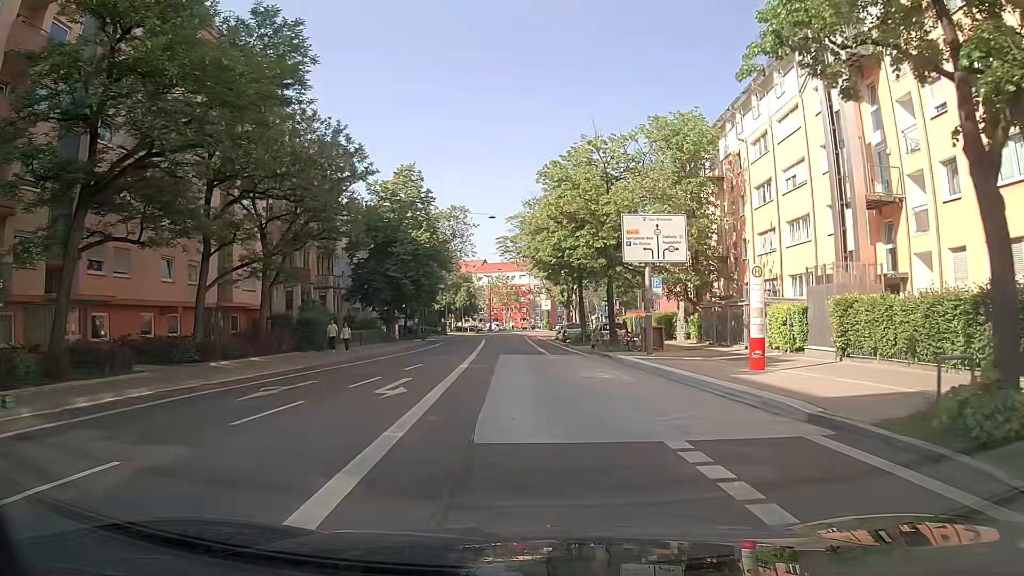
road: secondary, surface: asphalt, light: Day
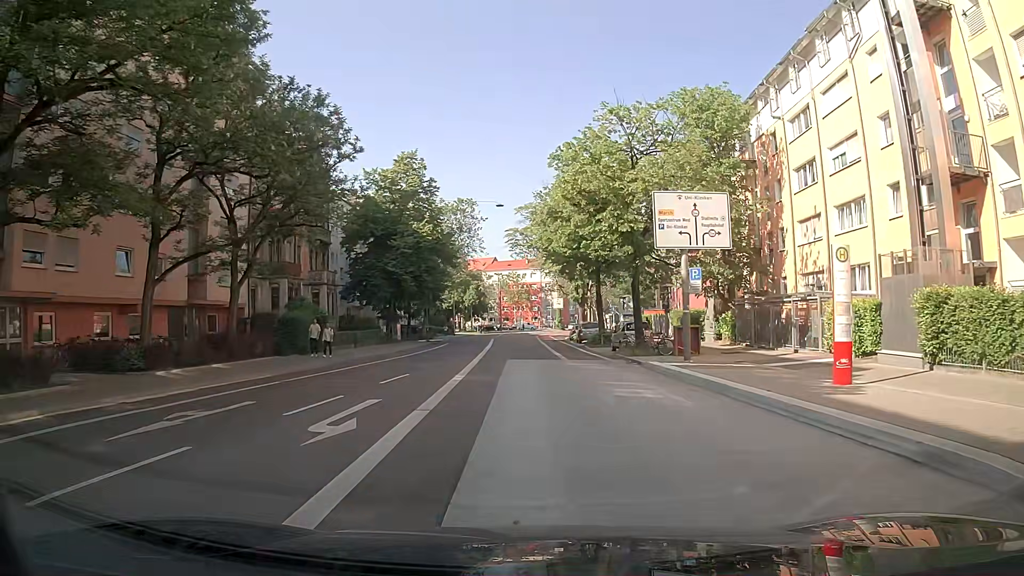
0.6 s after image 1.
(-0.1, +5.0) m; -1°
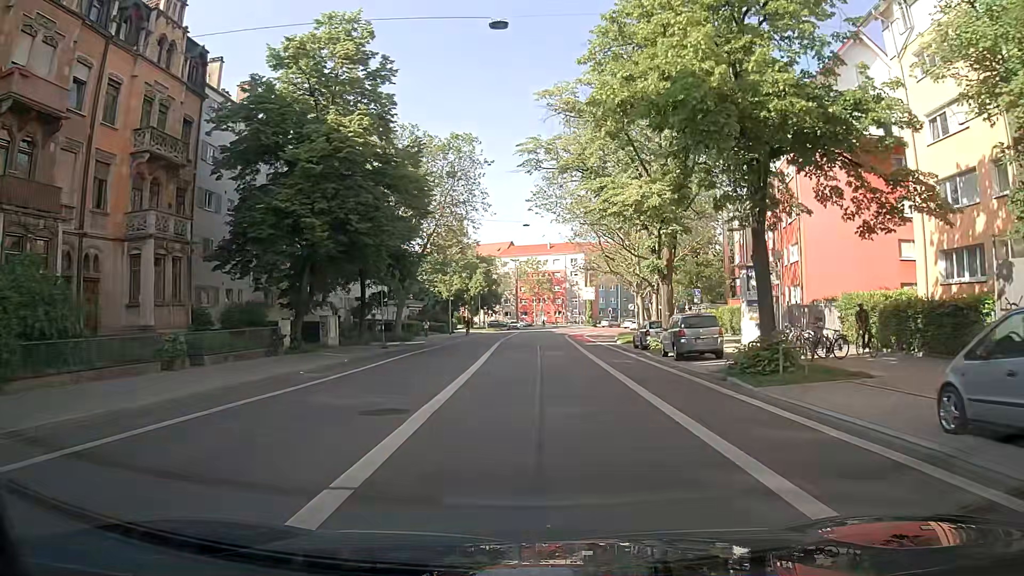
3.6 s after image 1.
(-1.0, +28.5) m; -2°
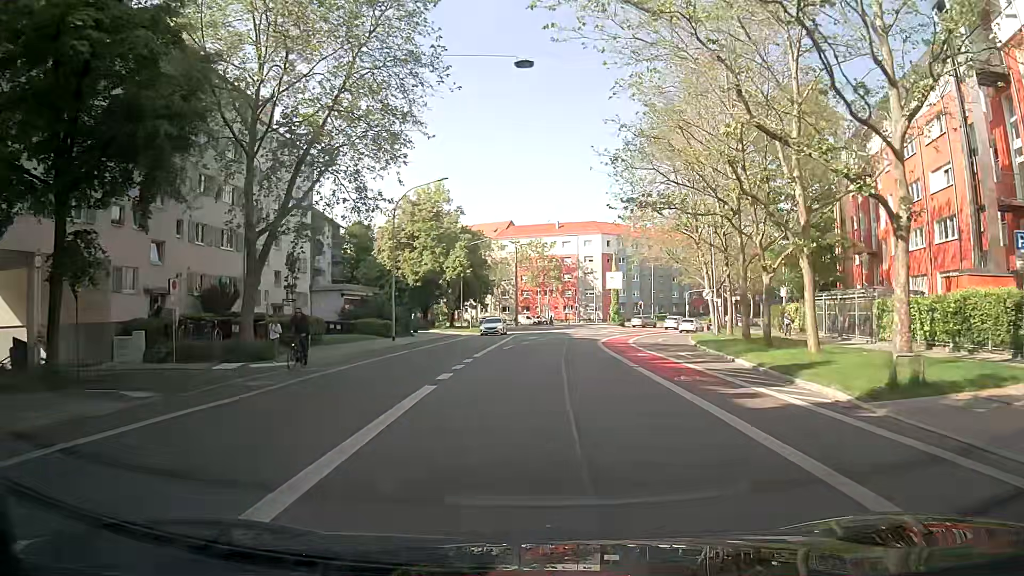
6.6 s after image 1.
(-0.5, +31.0) m; -1°
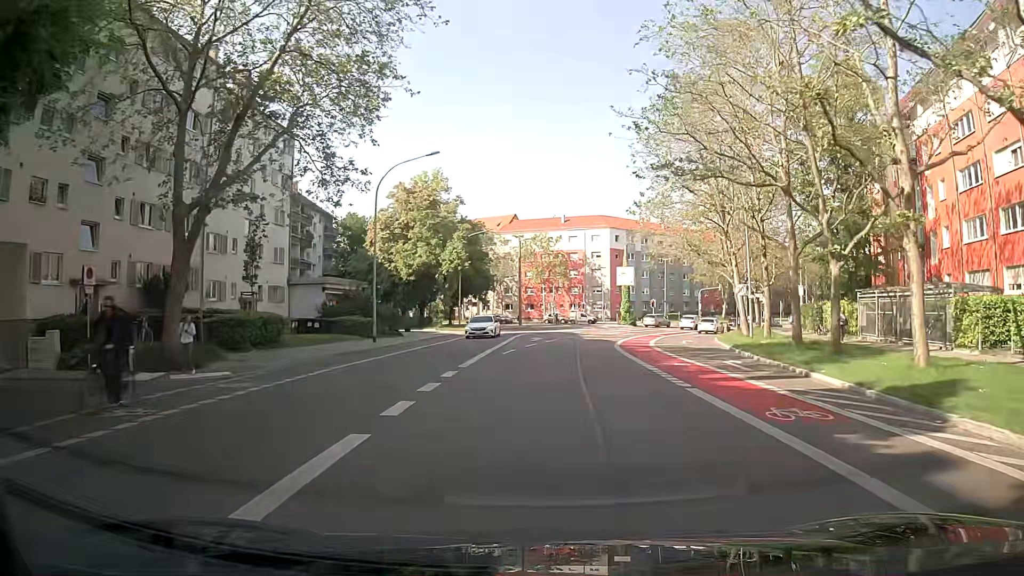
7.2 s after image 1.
(0.0, +6.1) m; 0°
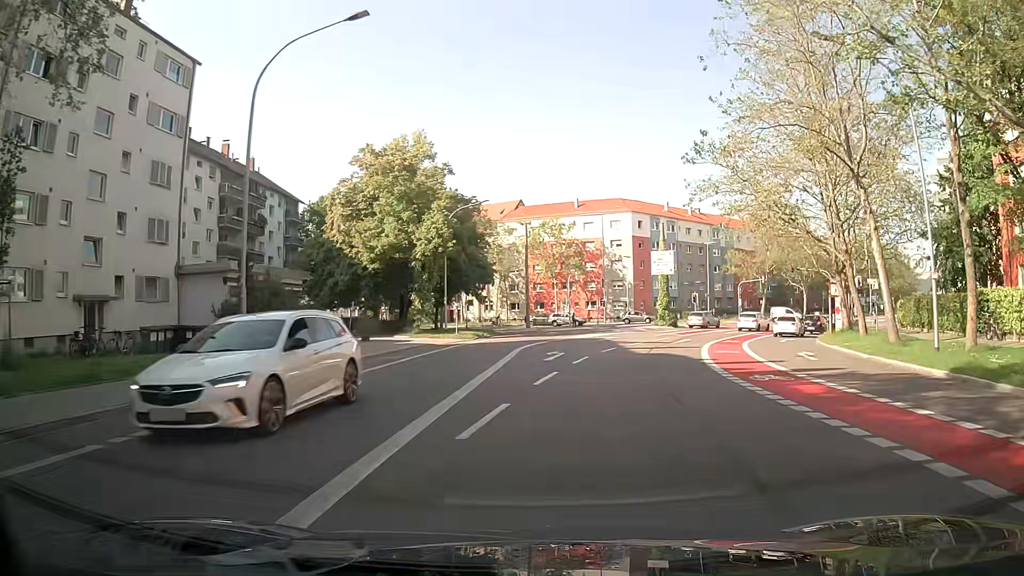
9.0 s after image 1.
(-0.3, +17.4) m; -2°
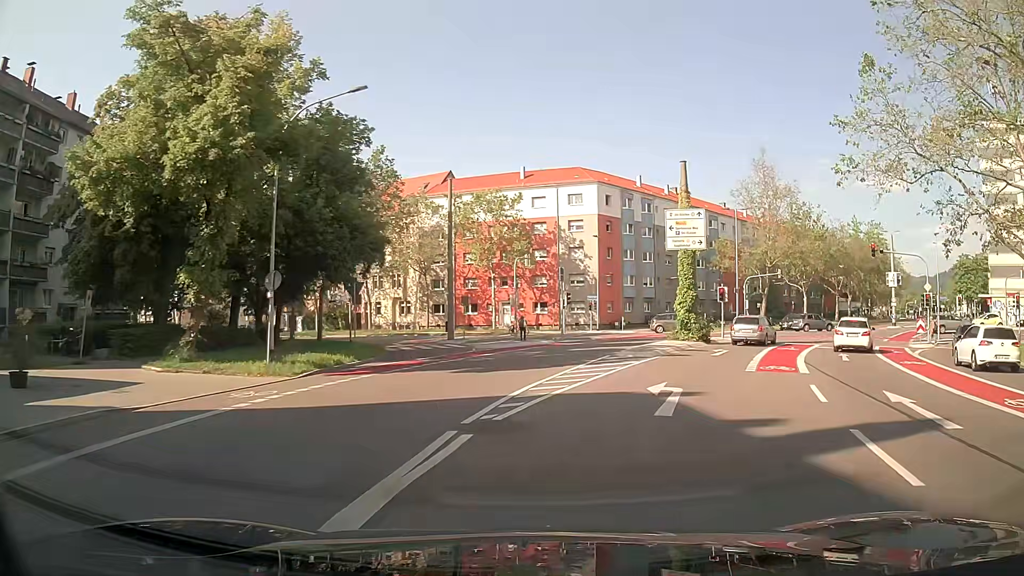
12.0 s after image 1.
(+1.0, +26.1) m; +6°
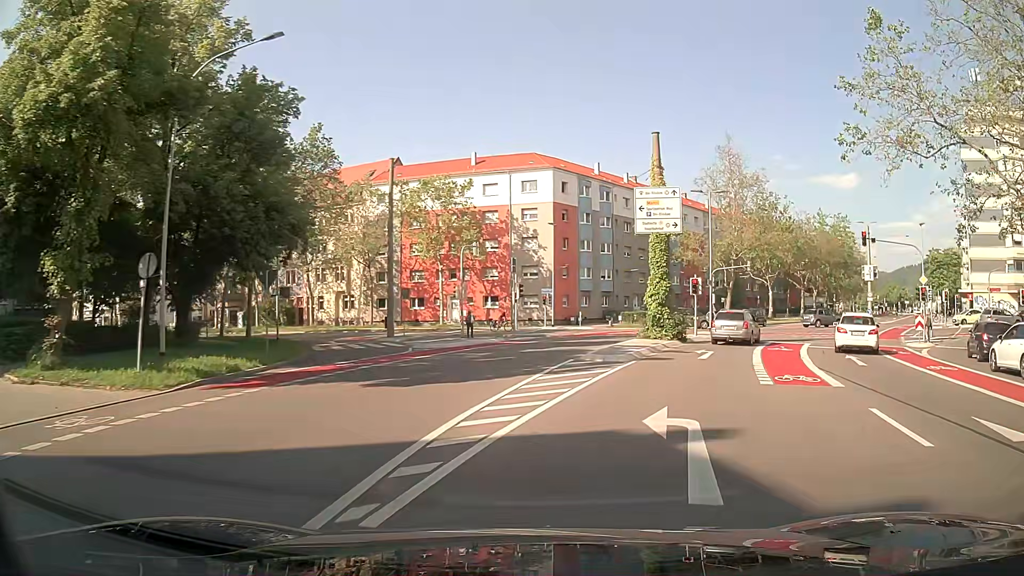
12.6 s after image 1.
(+0.2, +4.7) m; +4°
